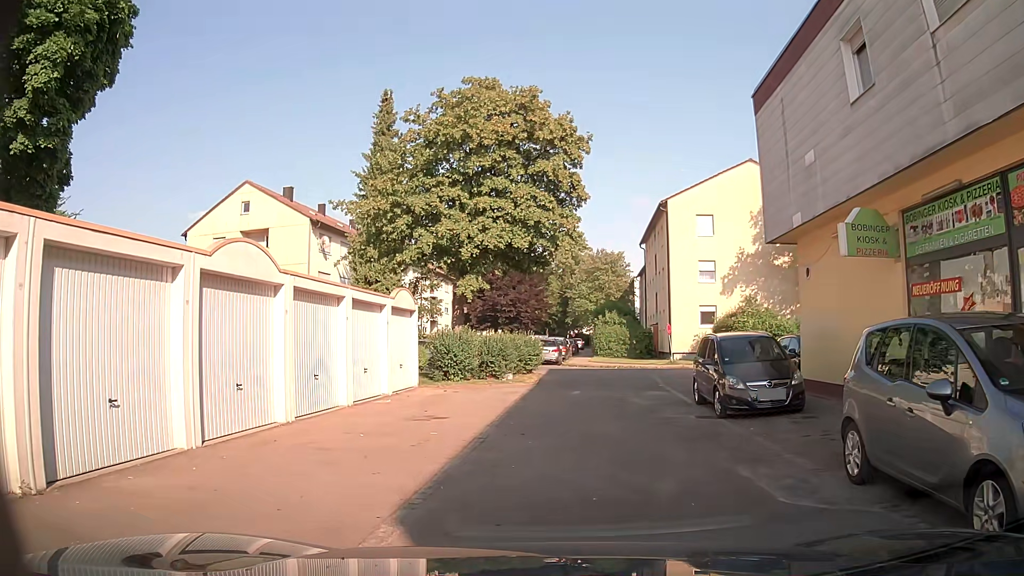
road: service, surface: asphalt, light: Day
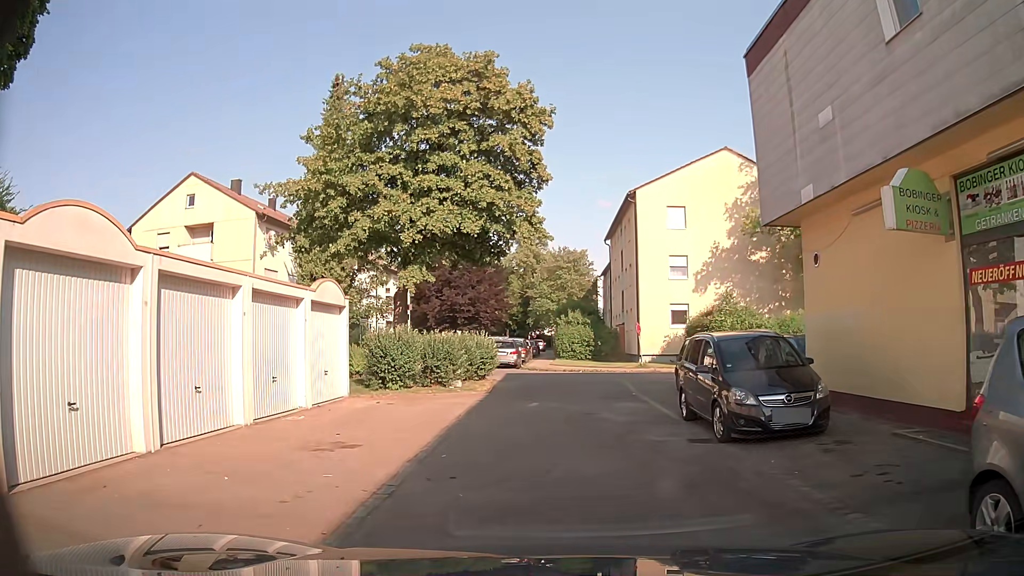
(0.0, +3.2) m; +1°
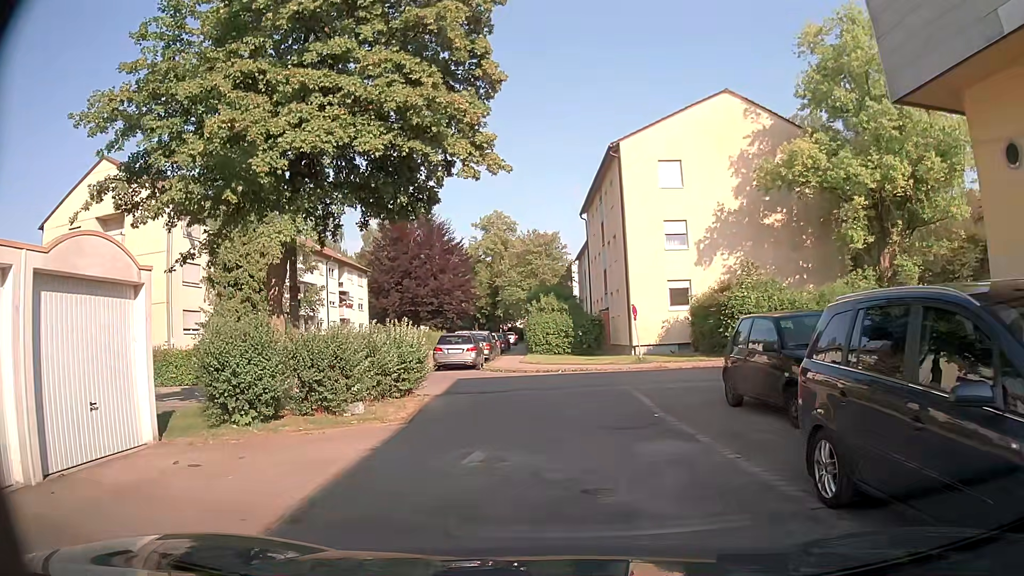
(+0.4, +7.7) m; +2°
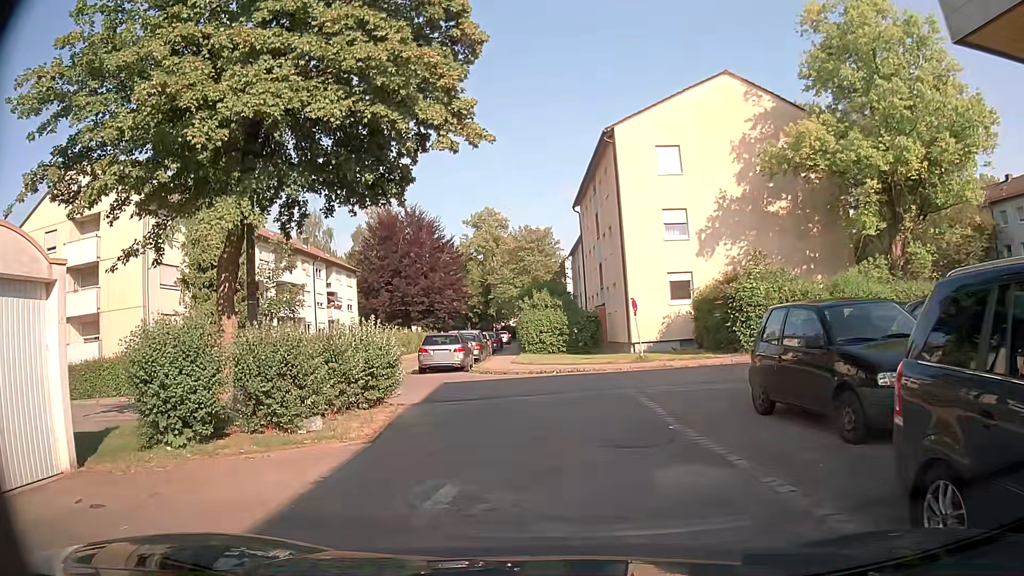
(+0.1, +1.8) m; +2°
